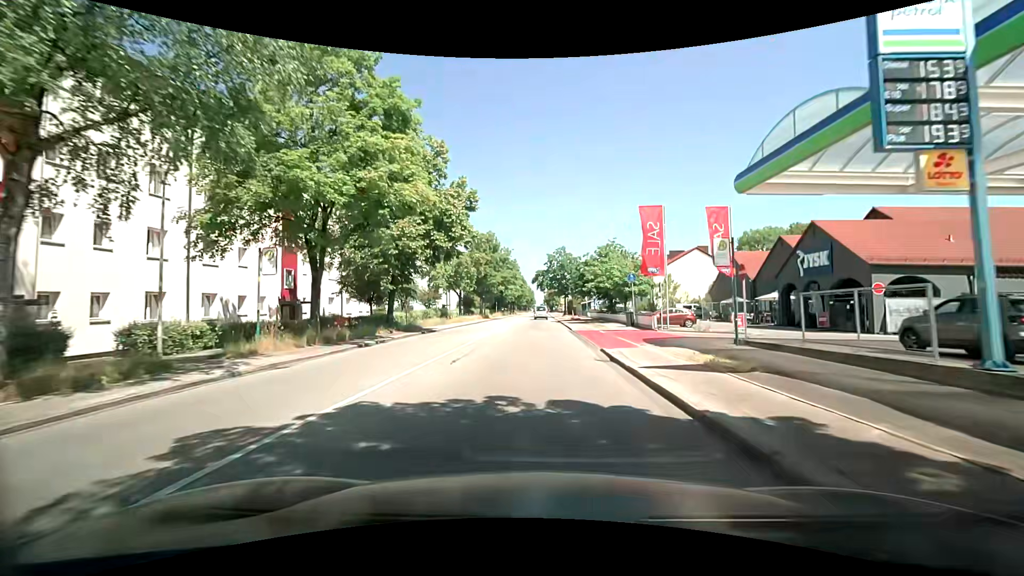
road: secondary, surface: asphalt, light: Day
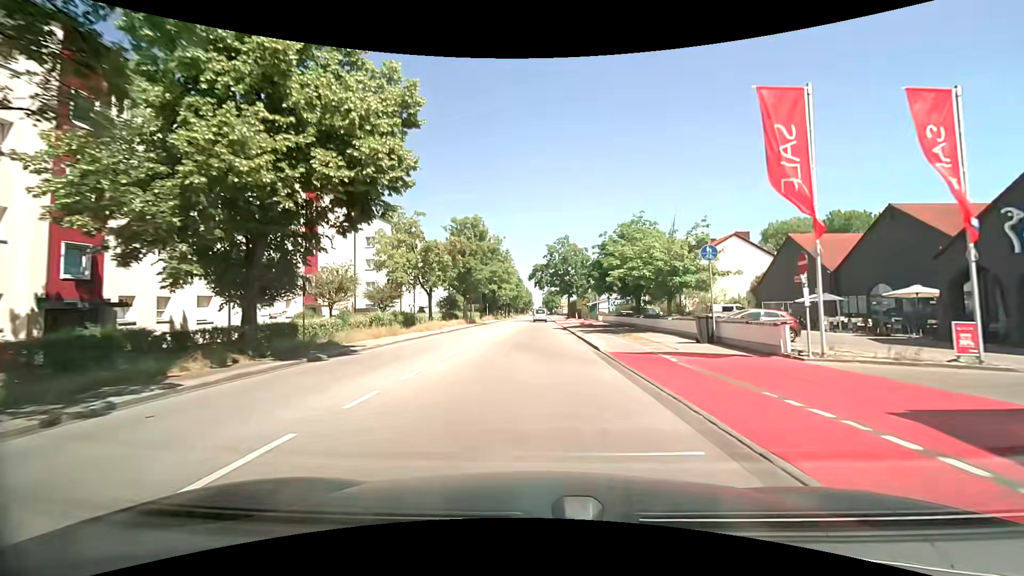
(-0.1, +15.4) m; 0°
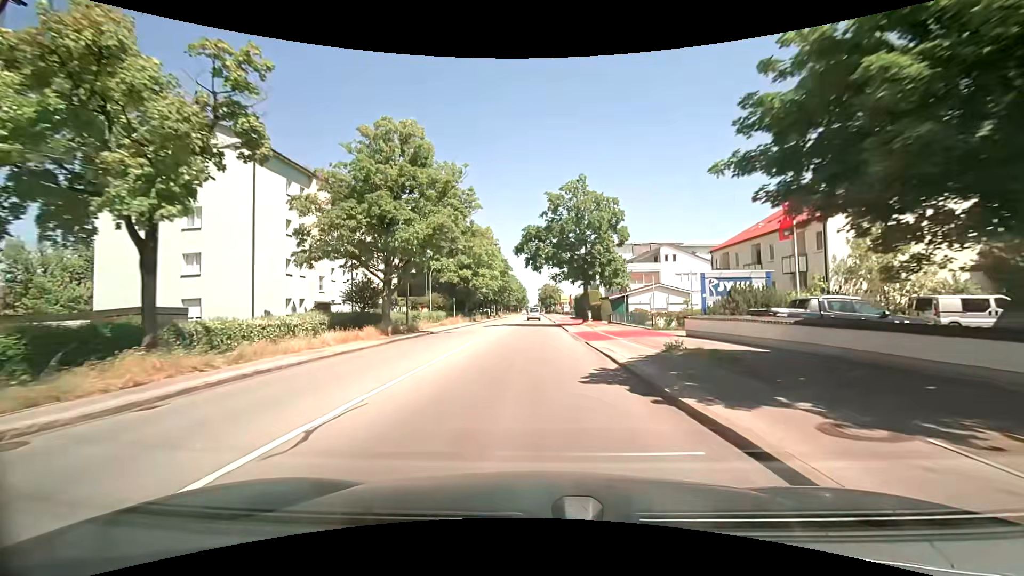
(+0.1, +31.2) m; +1°
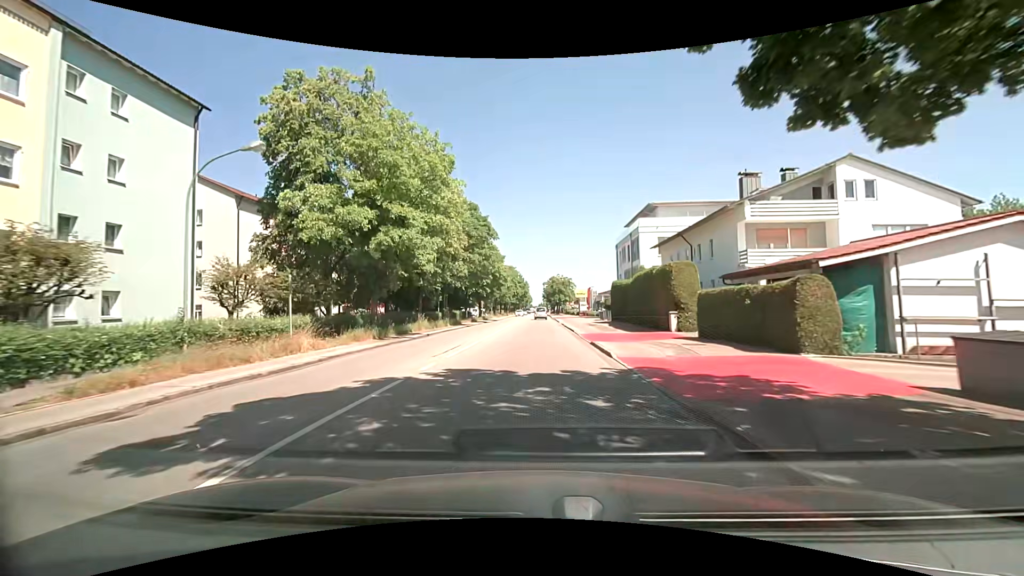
(-0.2, +38.9) m; -1°
(0, +10) (0, +20) (0, +30) (0, +40) (0, +50) (+1, +60) (+1, +70) (+1, +80) (+1, +90) (+1, +100) m
